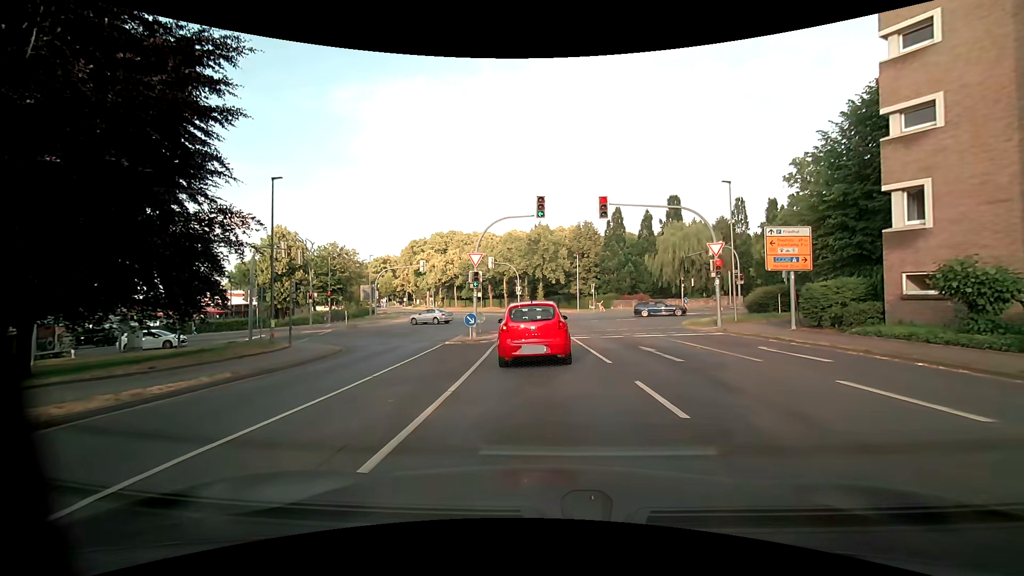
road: unclassified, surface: asphalt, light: Day
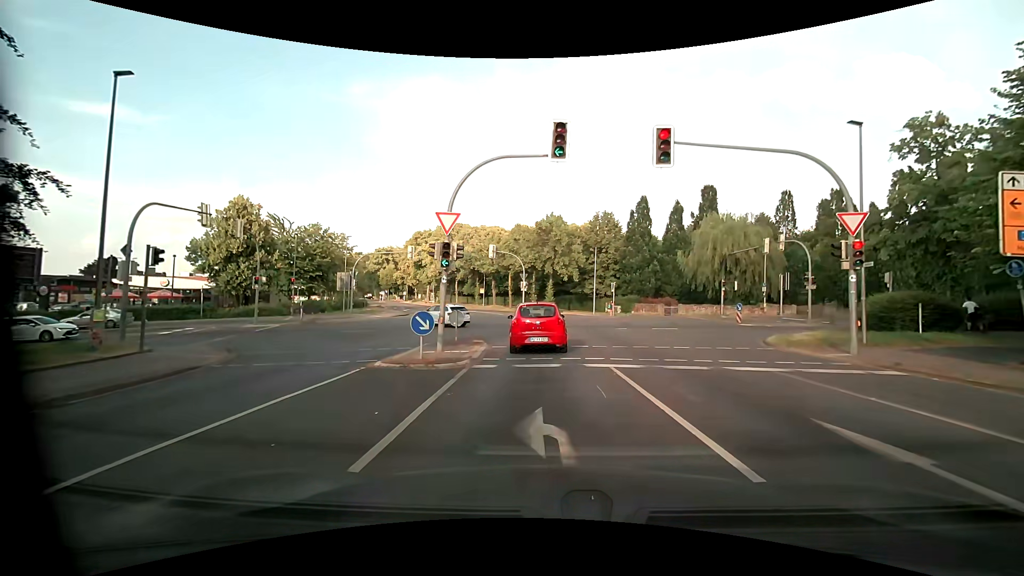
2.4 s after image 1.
(+0.2, +10.9) m; +1°
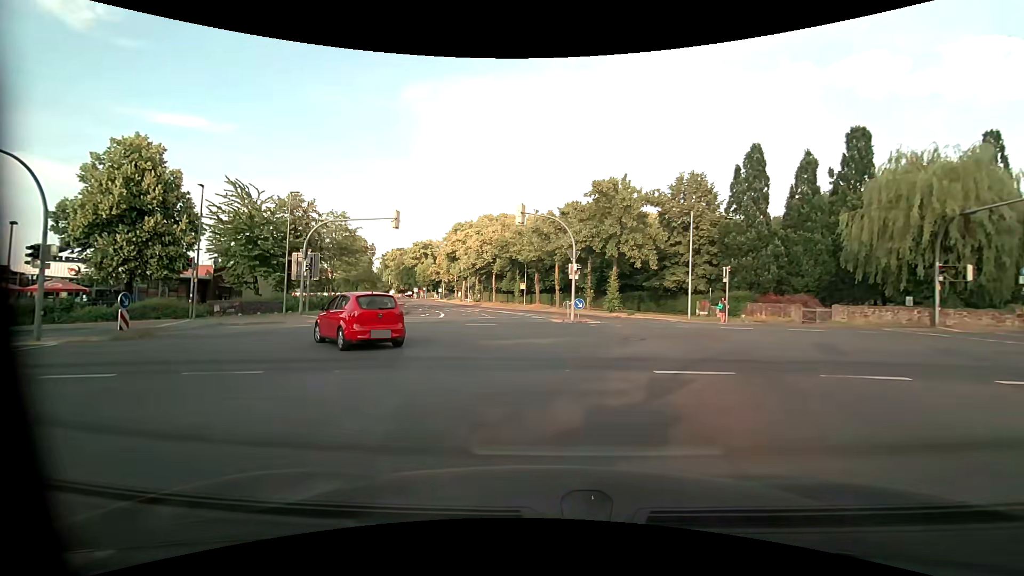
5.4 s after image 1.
(-0.3, +20.3) m; -5°
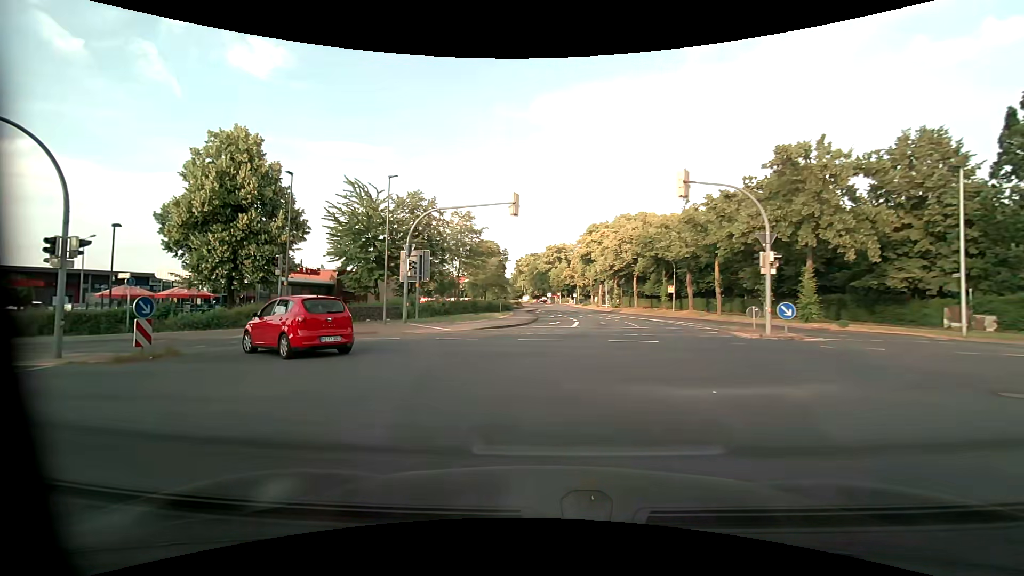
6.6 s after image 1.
(-0.9, +7.7) m; -16°
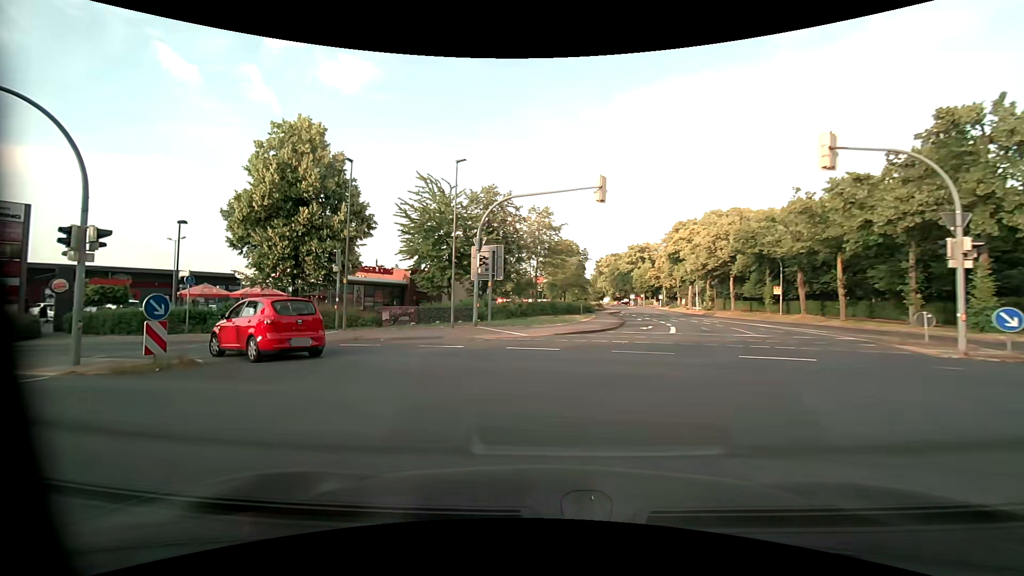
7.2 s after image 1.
(-0.3, +3.7) m; -8°
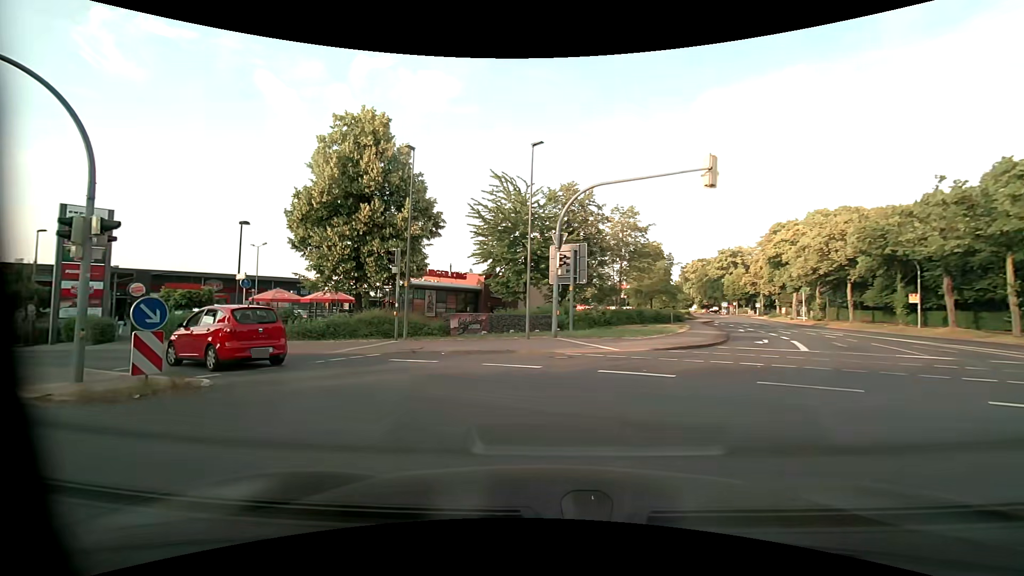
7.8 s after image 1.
(-0.3, +3.5) m; -9°
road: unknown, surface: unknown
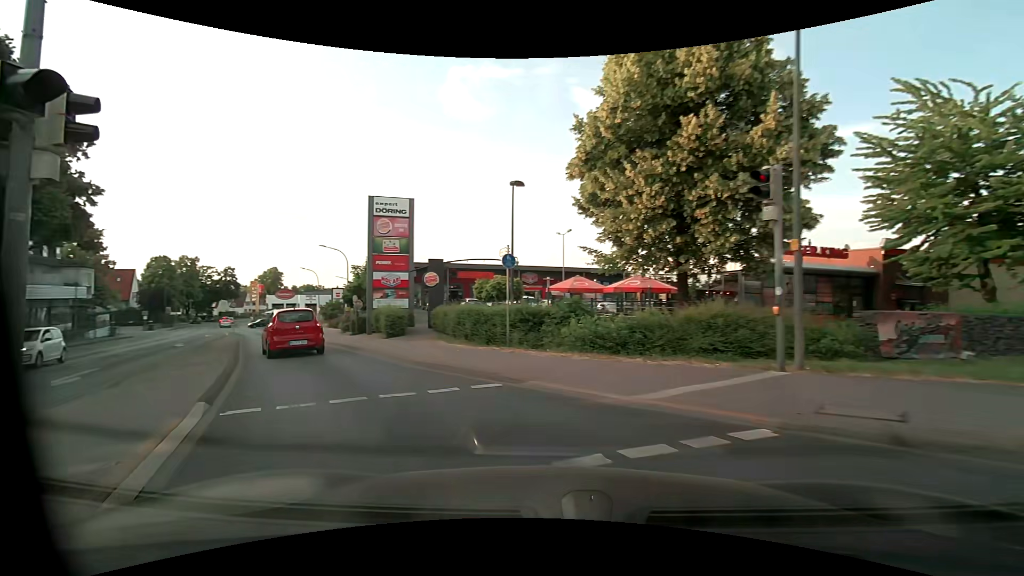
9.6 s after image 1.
(-2.7, +9.8) m; -33°
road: primary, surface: asphalt
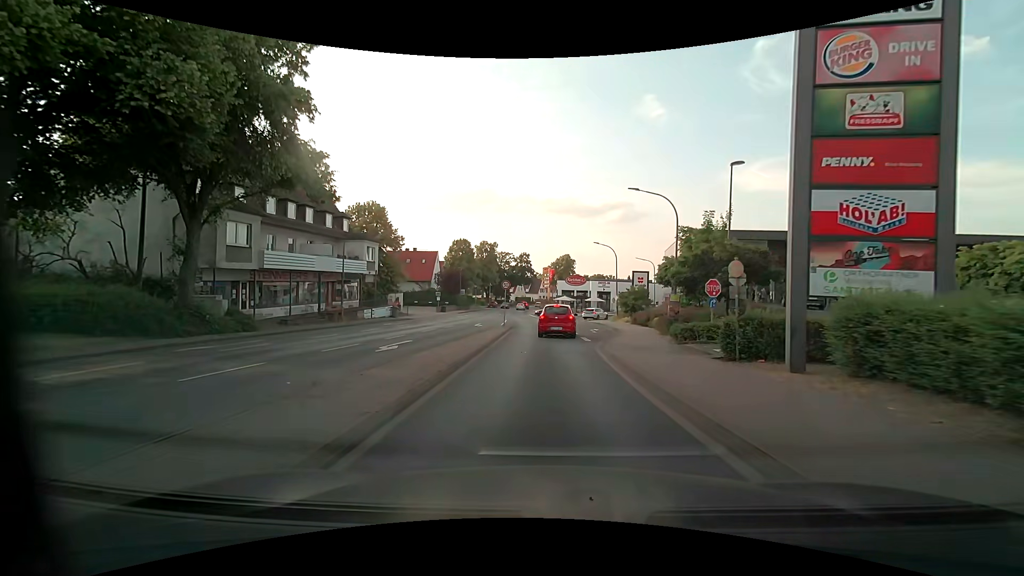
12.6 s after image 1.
(-9.0, +18.1) m; -34°
(0, +10) (0, +20) (-1, +30) (-1, +40) (-2, +50) (-3, +60) (-4, +70) (-5, +80) (-5, +90) (-6, +100) m
